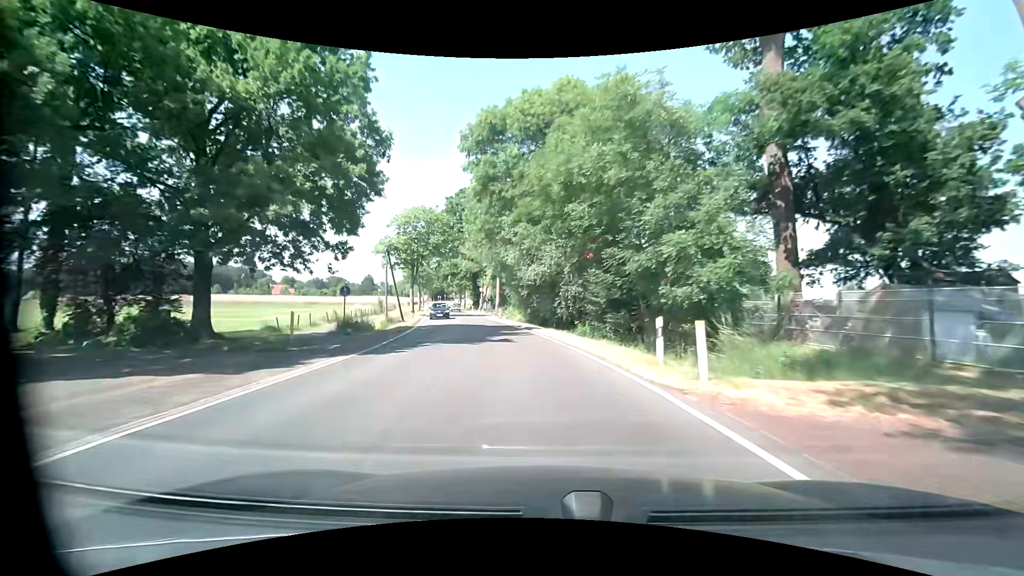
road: tertiary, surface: asphalt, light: Day
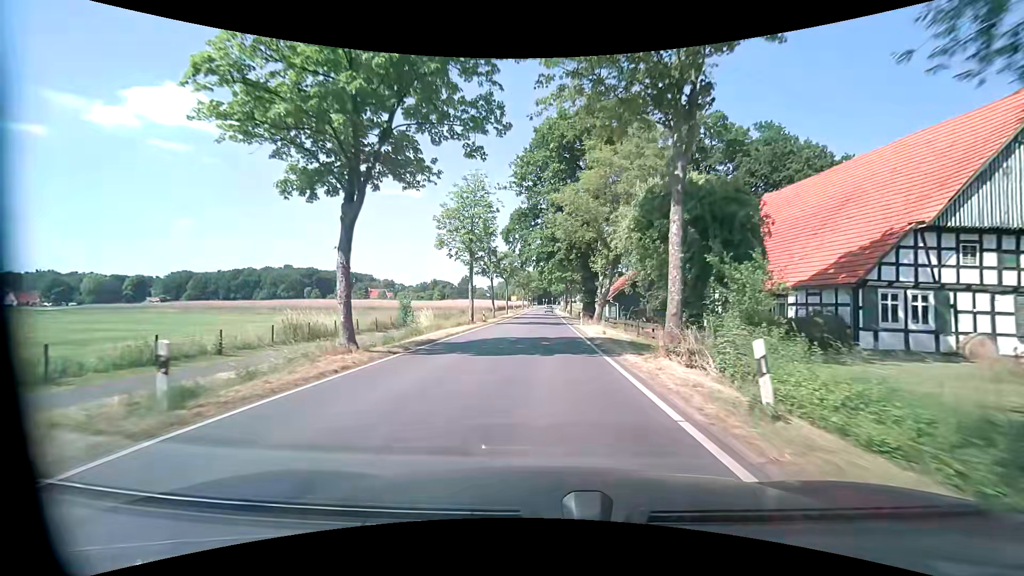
(-5.1, +39.8) m; -12°
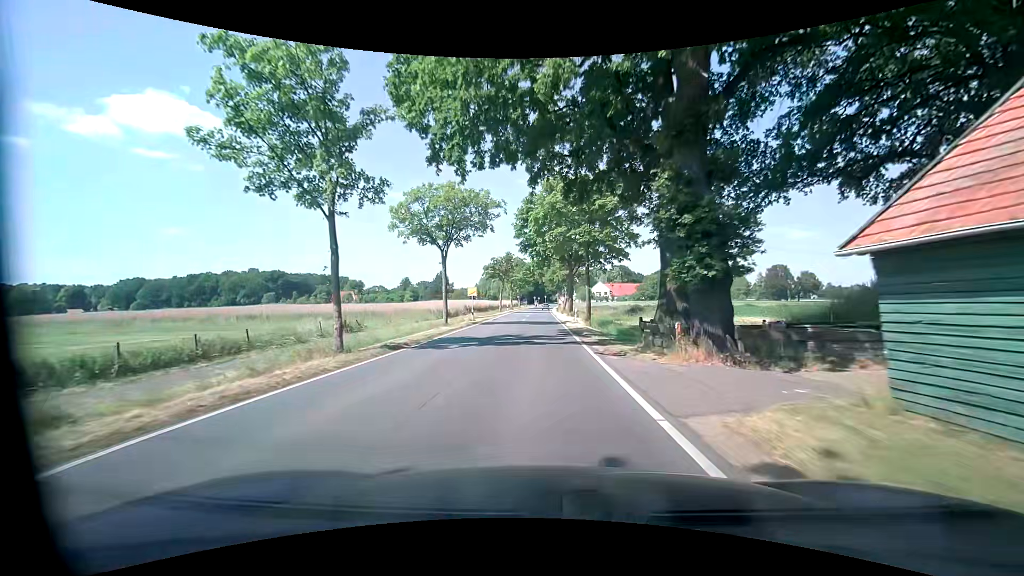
(+0.1, +40.4) m; +1°
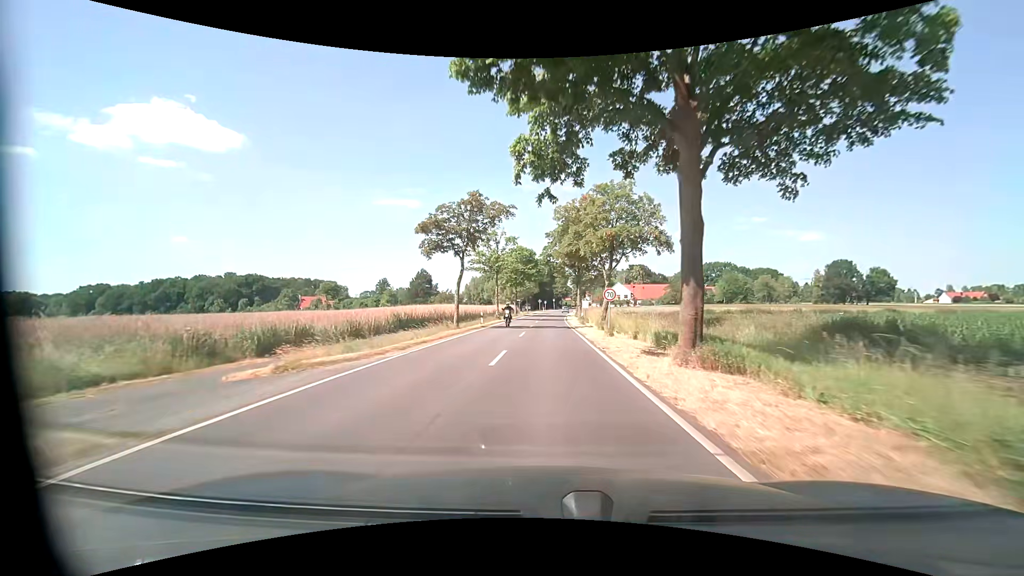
(-0.7, +41.6) m; -1°
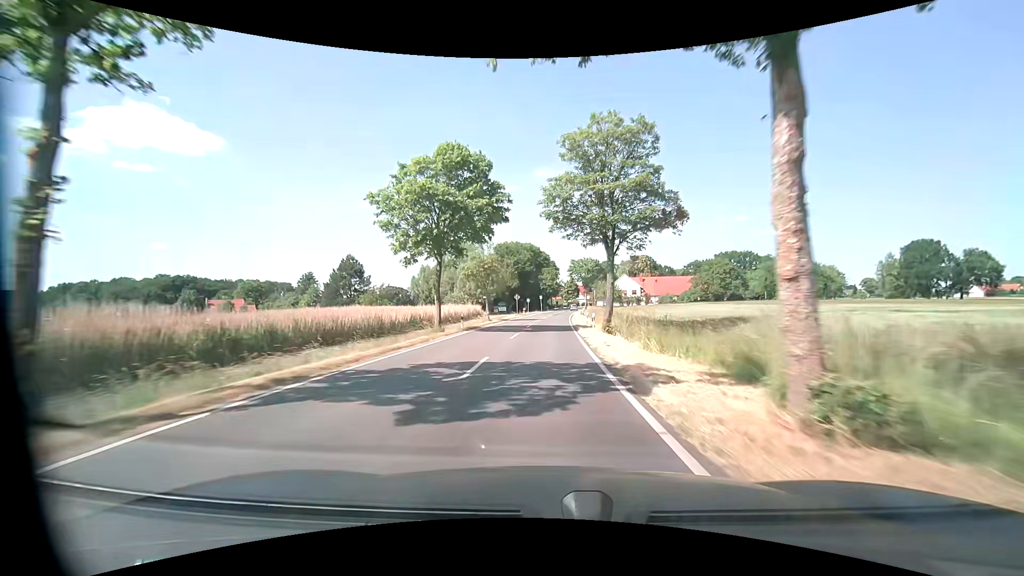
(+0.9, +50.1) m; +2°
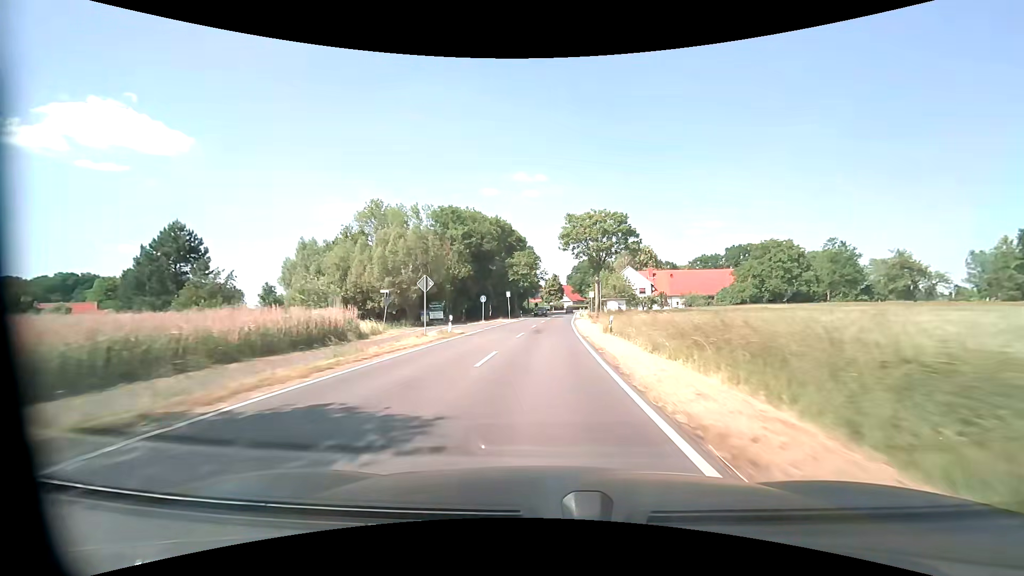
(+0.8, +45.9) m; +2°
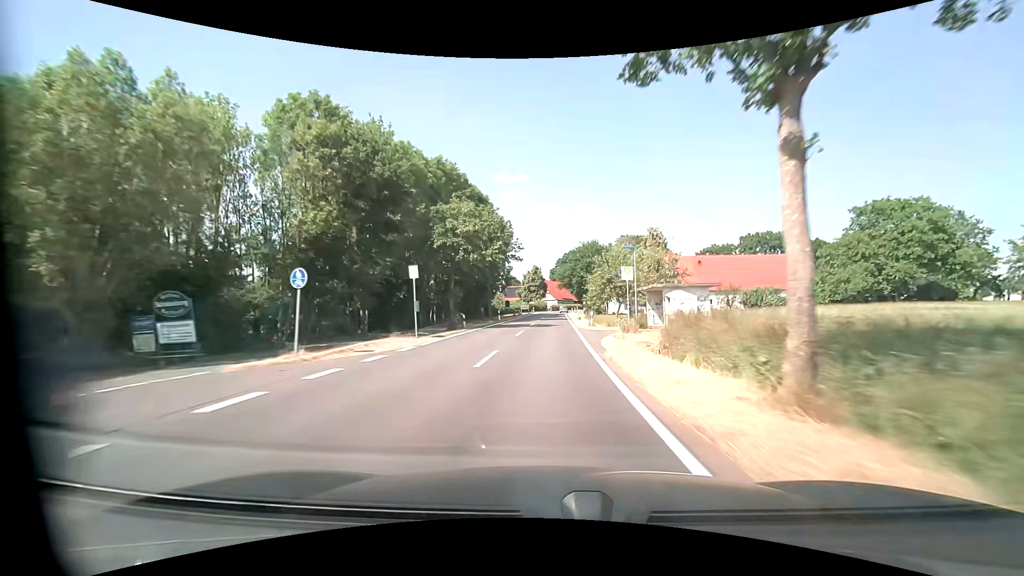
(+0.8, +36.1) m; +2°
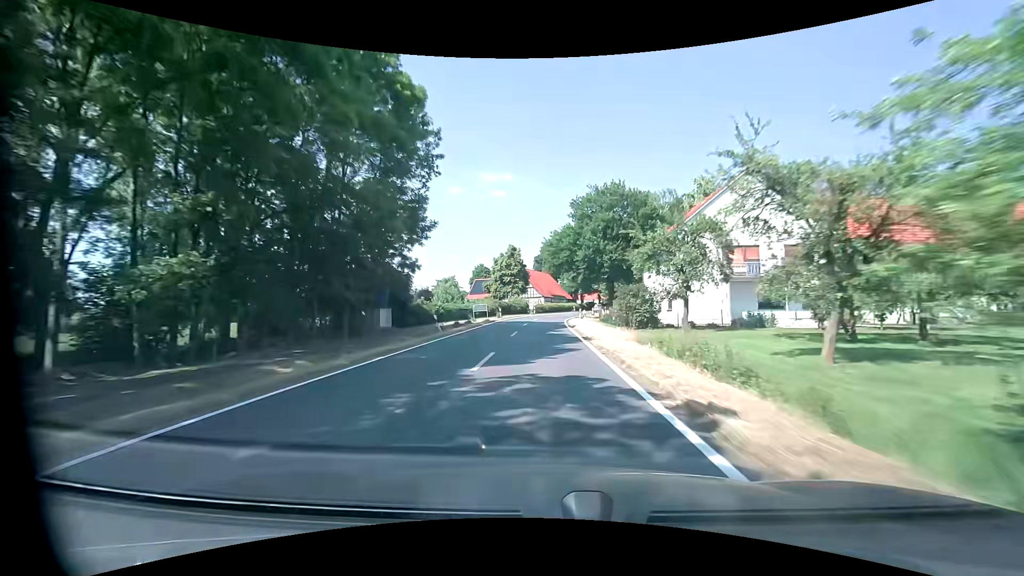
(+0.7, +48.1) m; +2°
(0, +10) (0, +20) (0, +30) (0, +40) (+1, +50) (+2, +60) (+4, +70) (+6, +79) (+9, +89) (+12, +99) m
